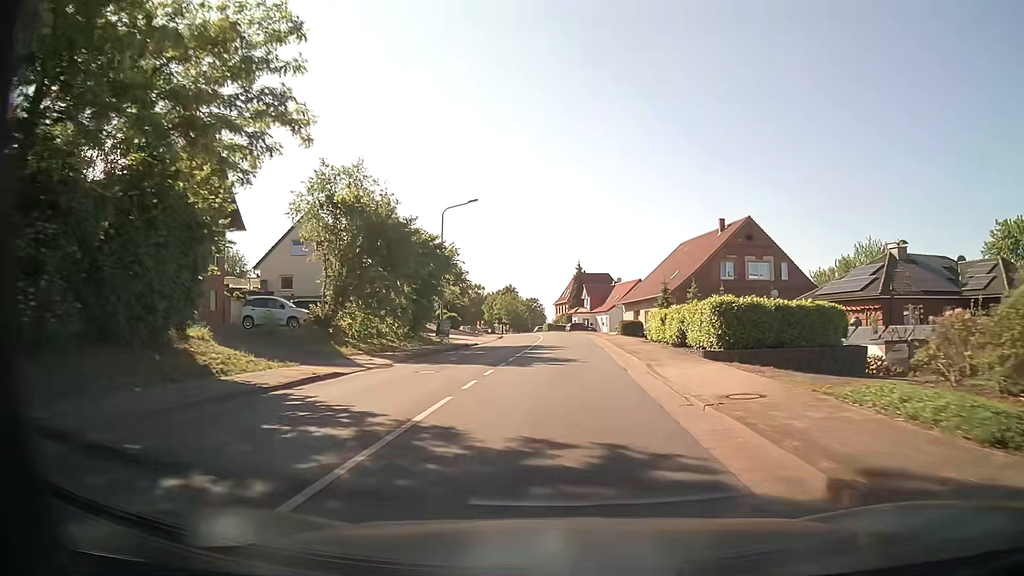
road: tertiary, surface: asphalt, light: Day
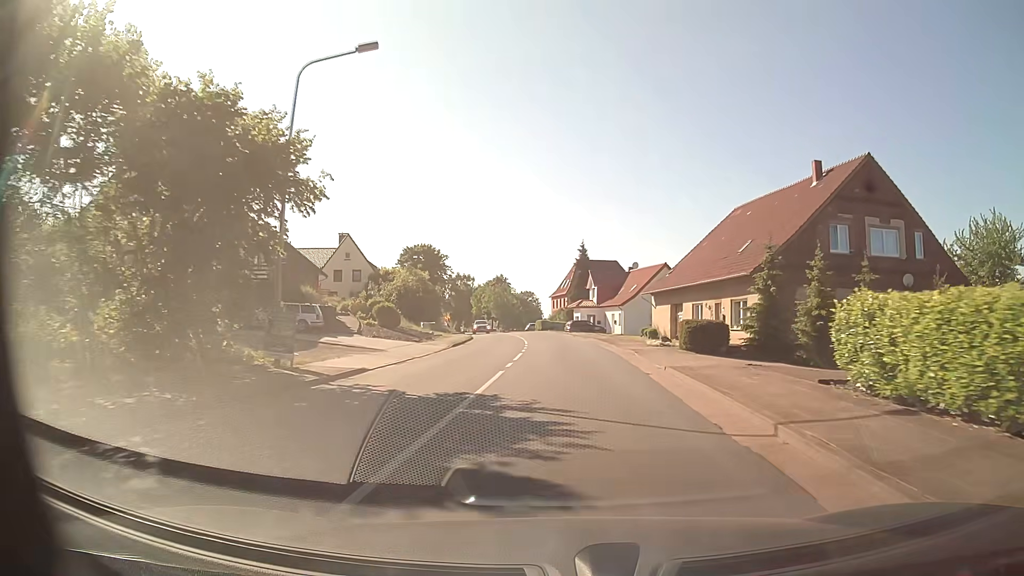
(+0.1, +24.4) m; 0°
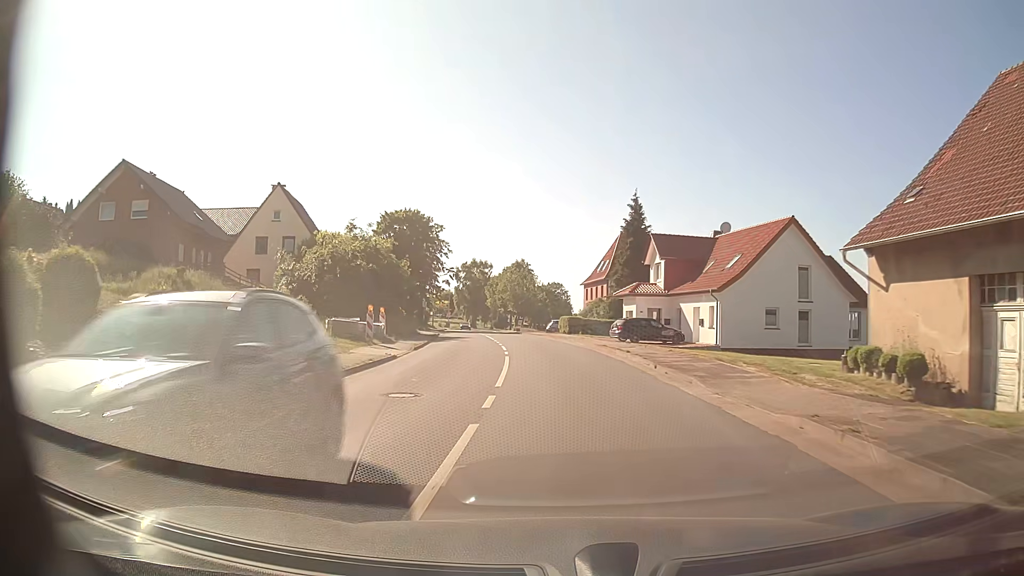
(-0.5, +32.6) m; -2°
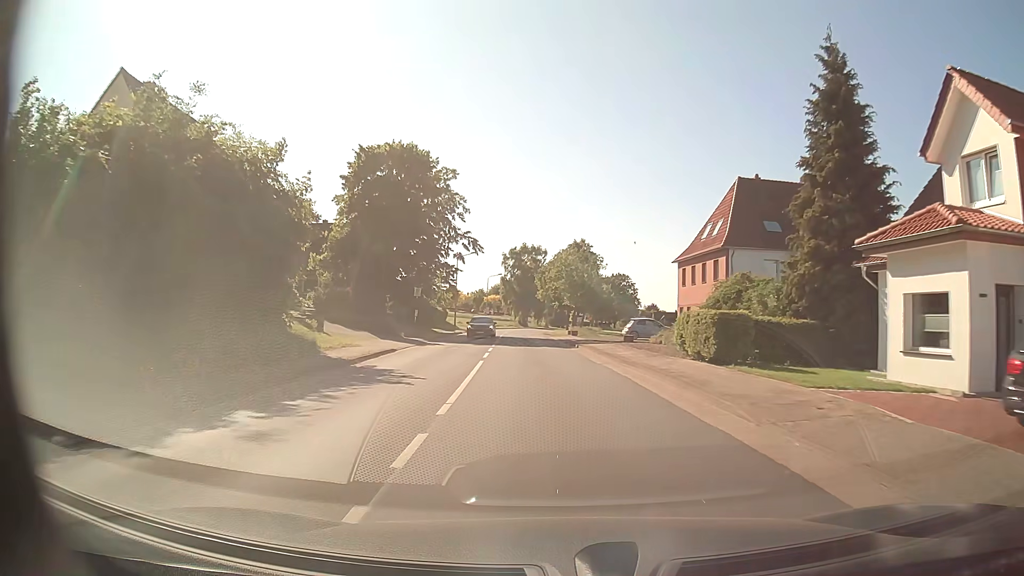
(-1.4, +32.6) m; -5°
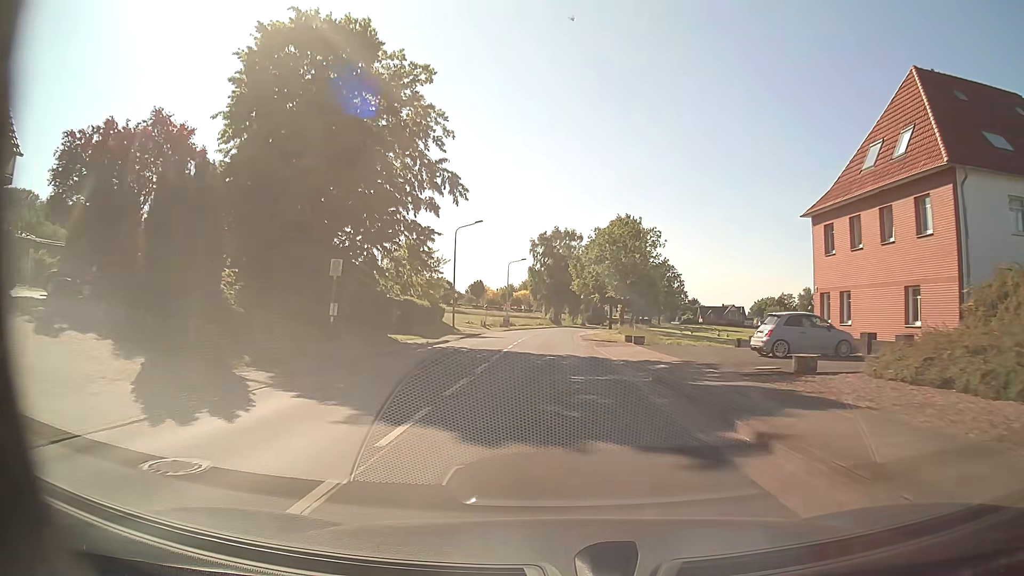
(-0.7, +24.4) m; -4°
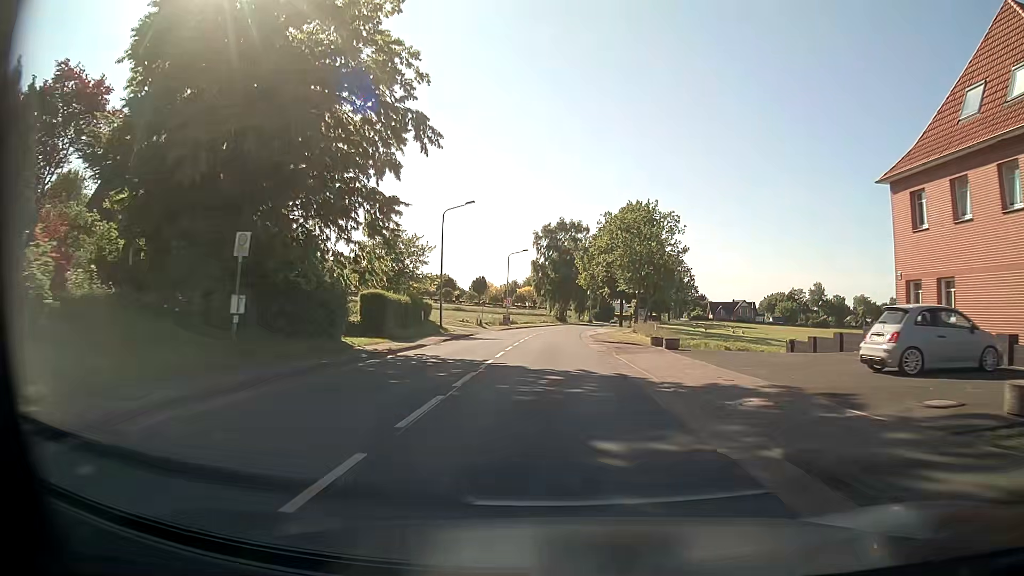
(+0.1, +8.2) m; 0°
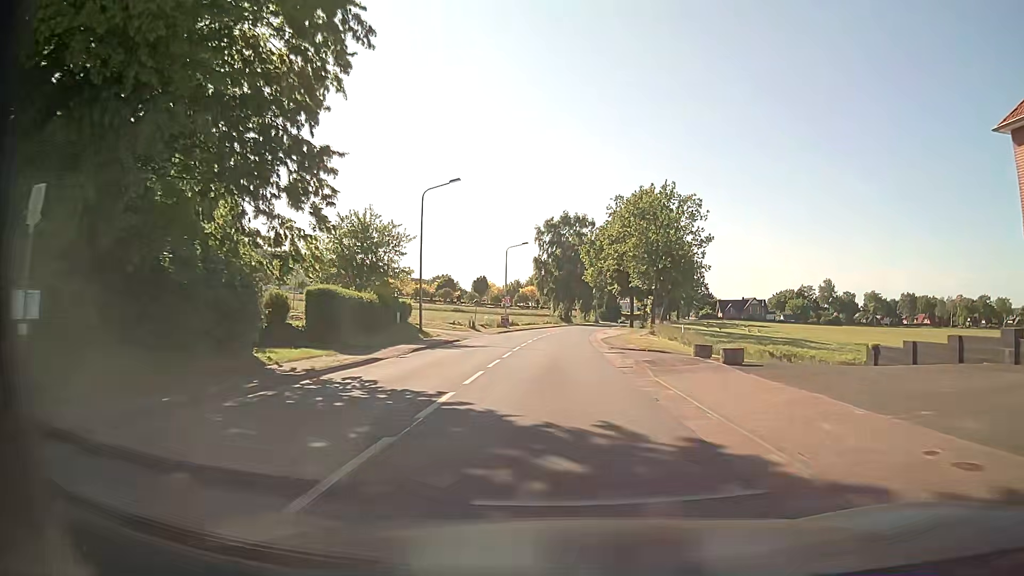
(0.0, +8.2) m; 0°
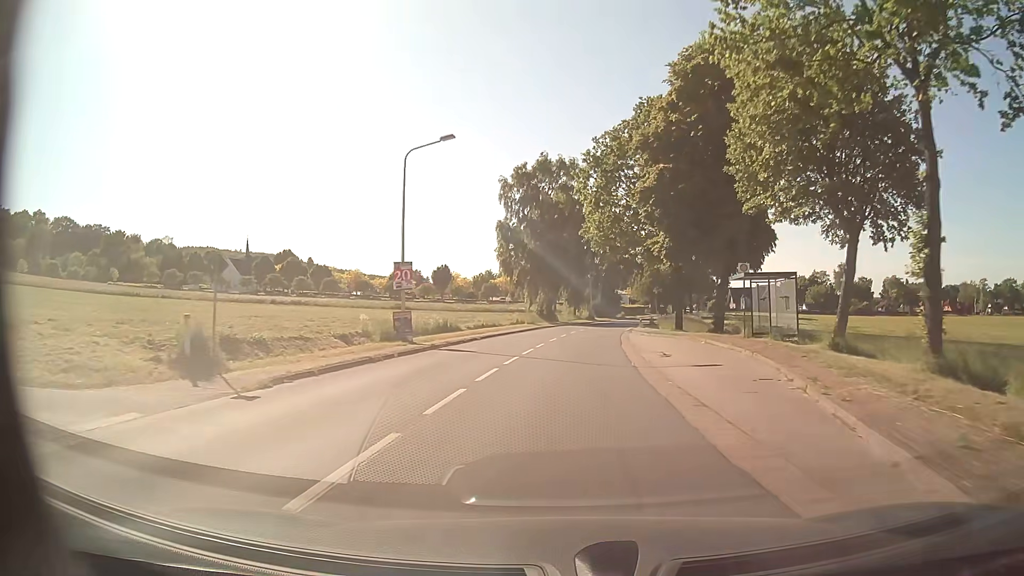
(+0.2, +40.8) m; +2°
(0, +10) (0, +20) (+1, +30) (+2, +40) (+3, +50) (+4, +60) (+6, +70) (+8, +79) (+10, +89) (+12, +99) m
